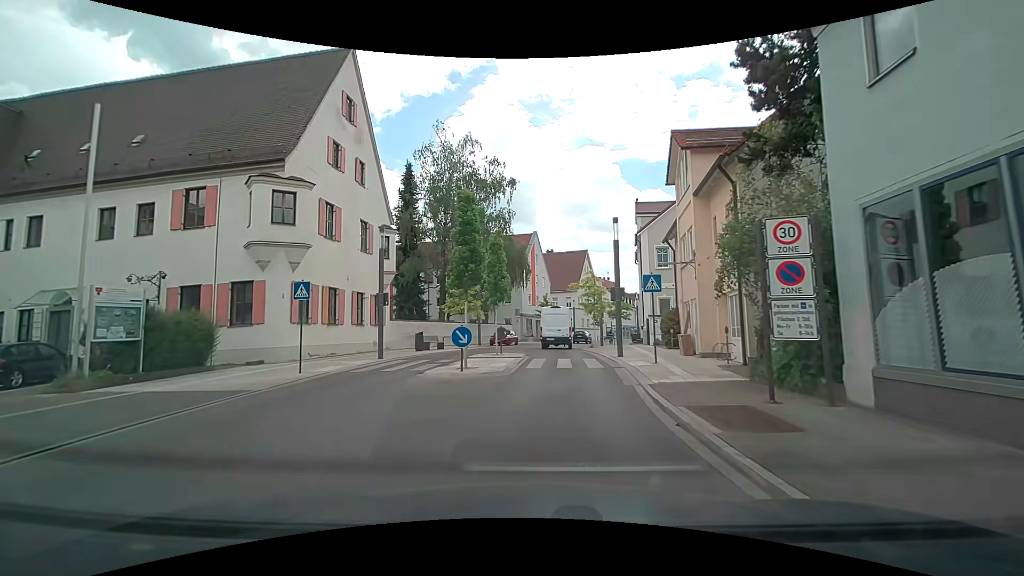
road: tertiary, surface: asphalt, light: Day
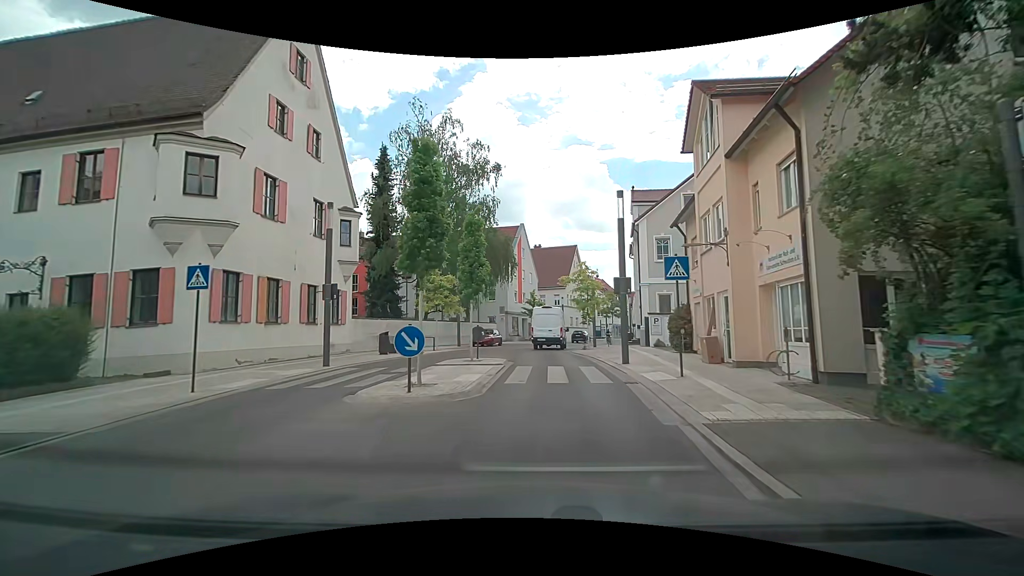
(0.0, +4.4) m; +1°
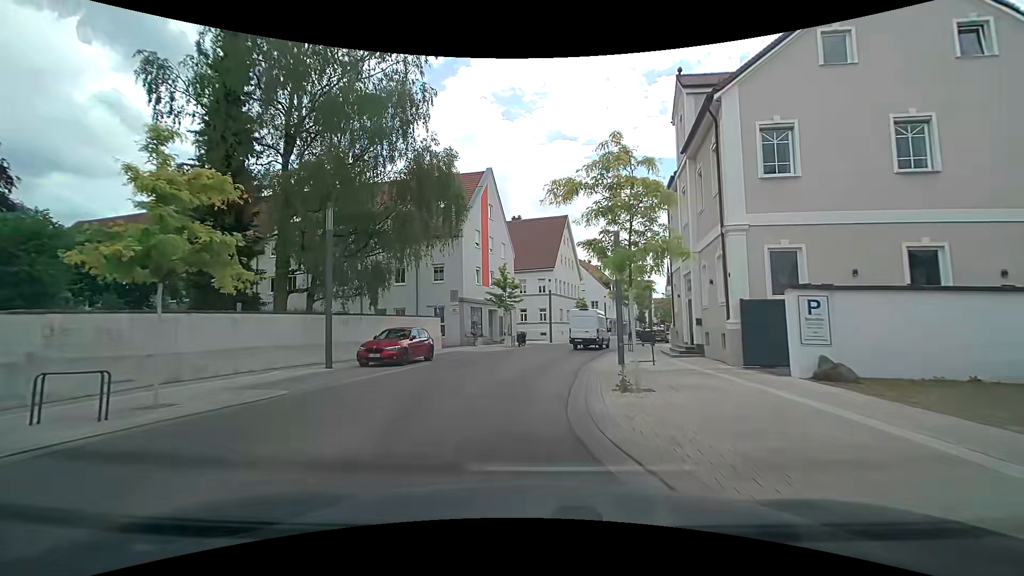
(+0.8, +20.9) m; +2°
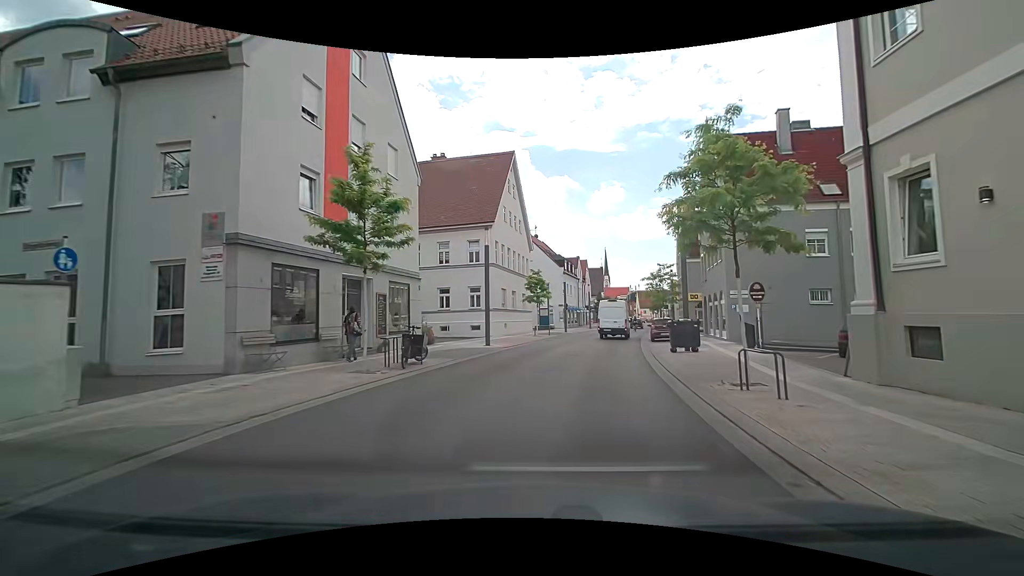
(+0.4, +22.4) m; +7°
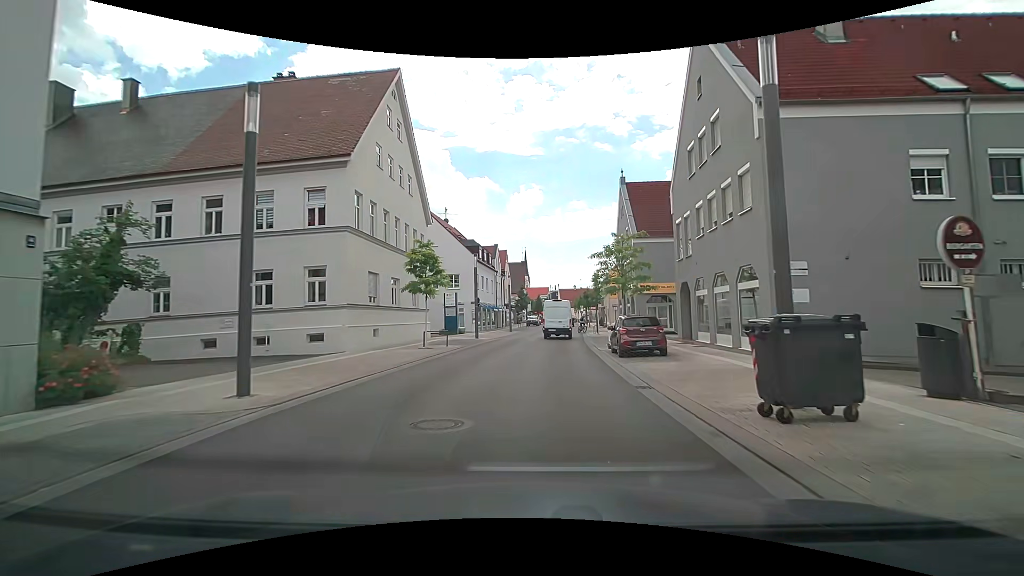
(+1.1, +14.9) m; +9°
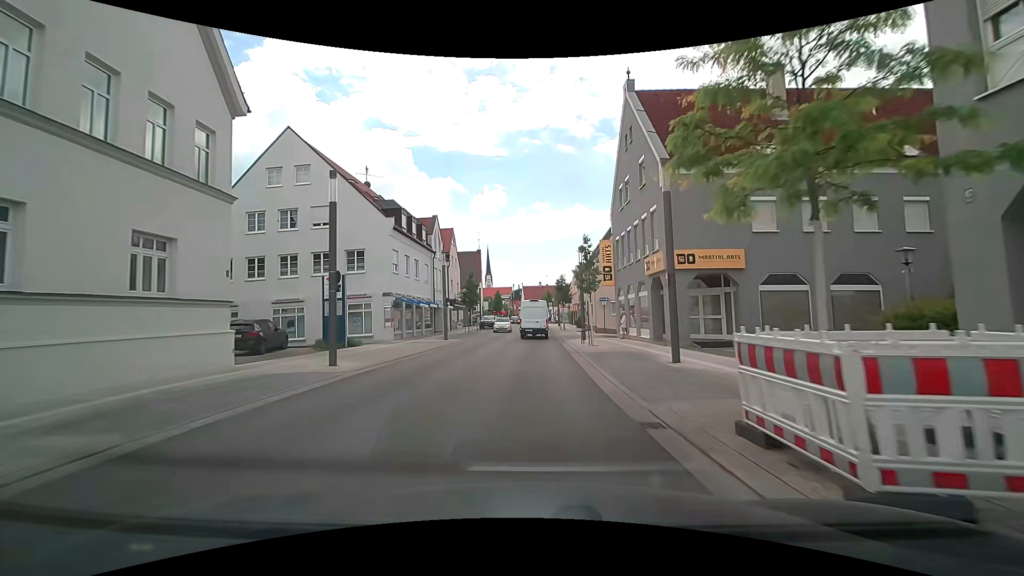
(+0.8, +19.7) m; +4°
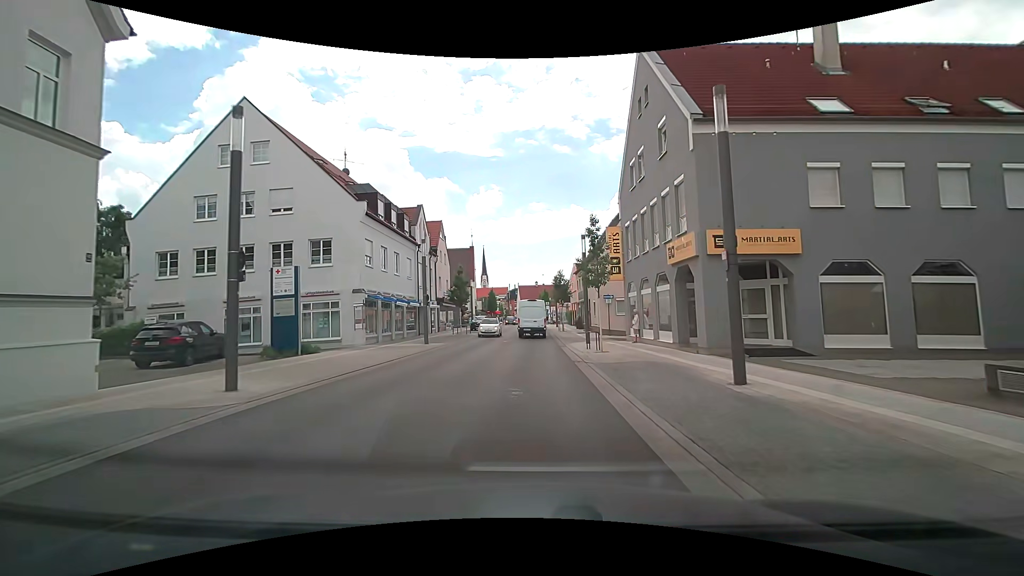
(0.0, +4.9) m; -1°
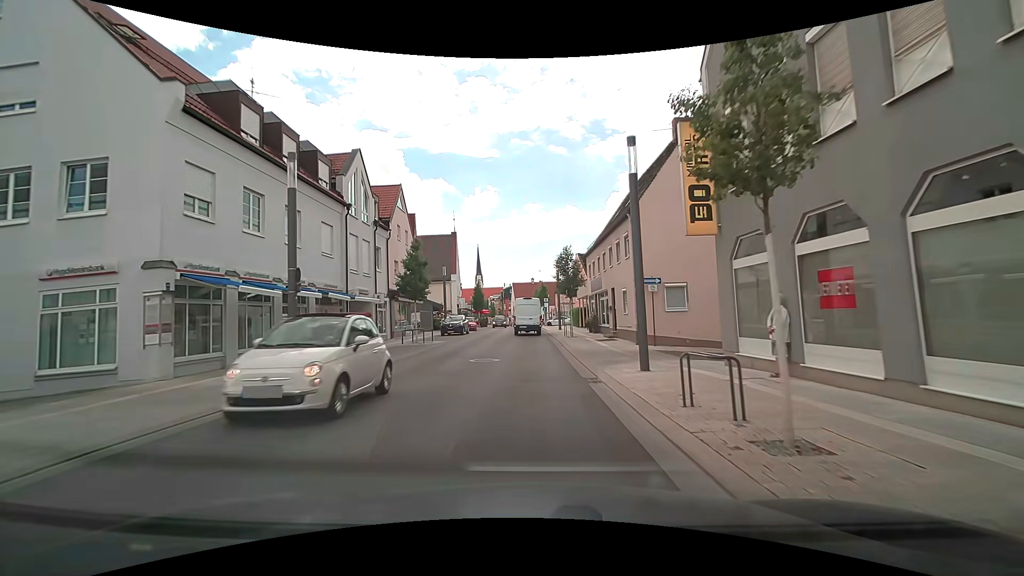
(+0.5, +15.3) m; +3°
(0, +10) (0, +20) (-1, +30) (-1, +40) (-1, +50) (-2, +60) (-2, +70) (-3, +80) (-4, +90) (-6, +100) m
